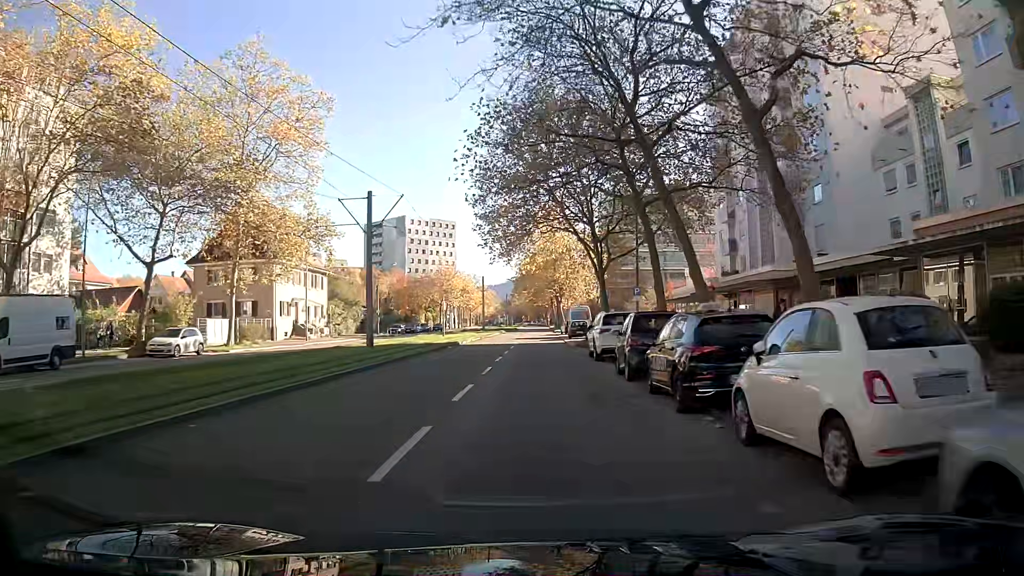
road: tertiary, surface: asphalt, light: Day
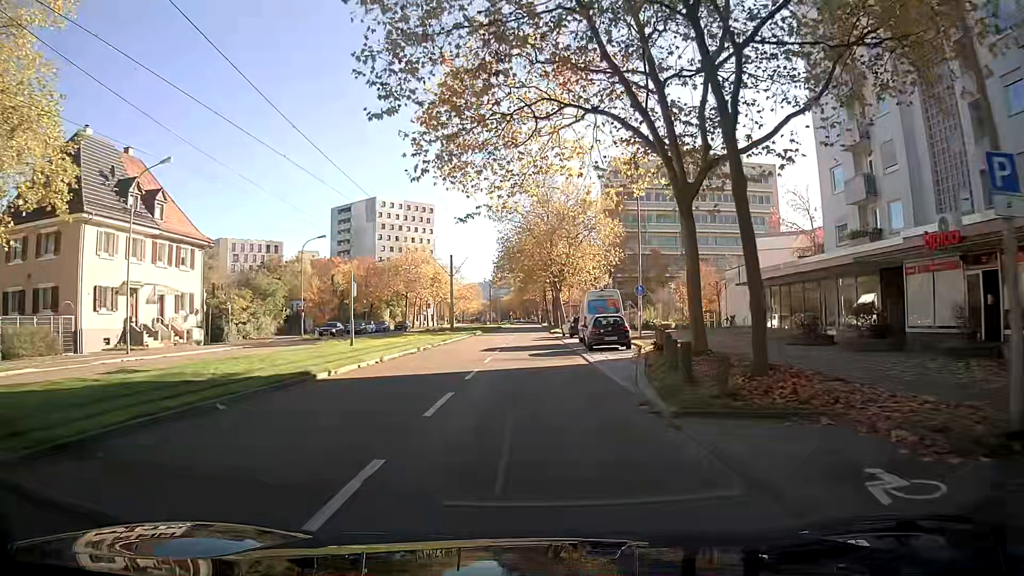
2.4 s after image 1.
(-0.1, +25.7) m; 0°
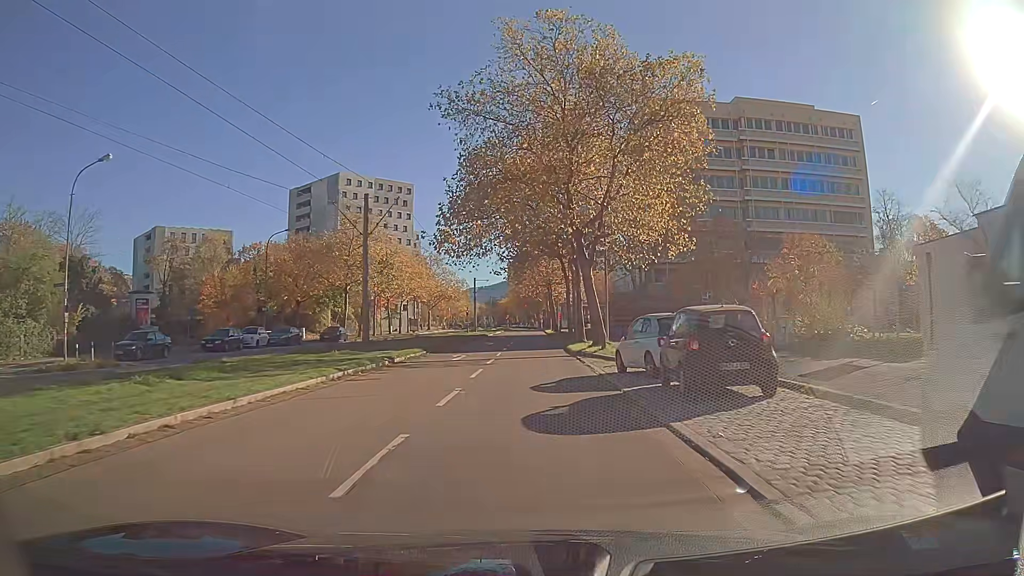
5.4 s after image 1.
(+0.1, +33.7) m; 0°
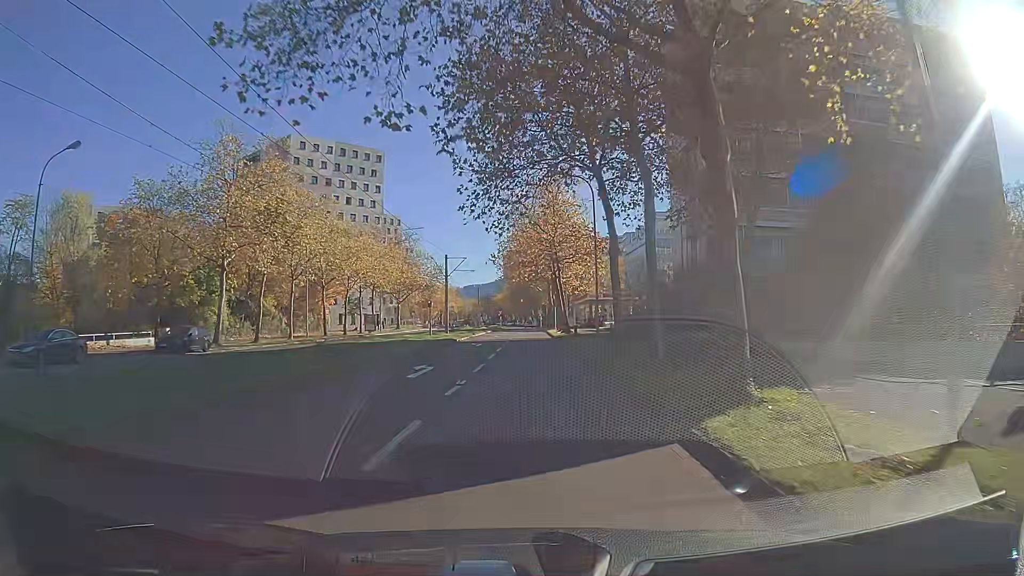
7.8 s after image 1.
(0.0, +28.4) m; 0°
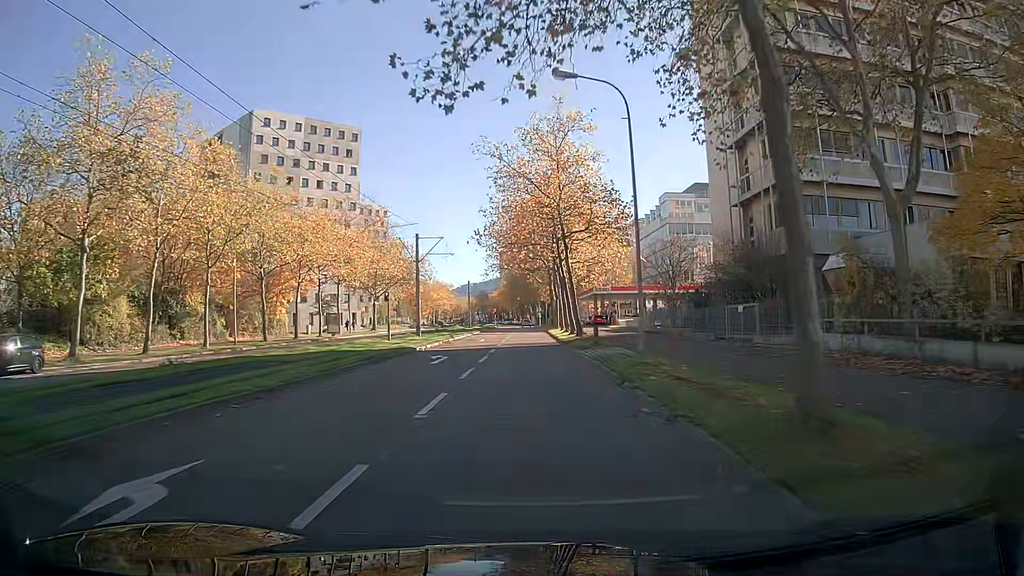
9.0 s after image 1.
(0.0, +14.7) m; 0°
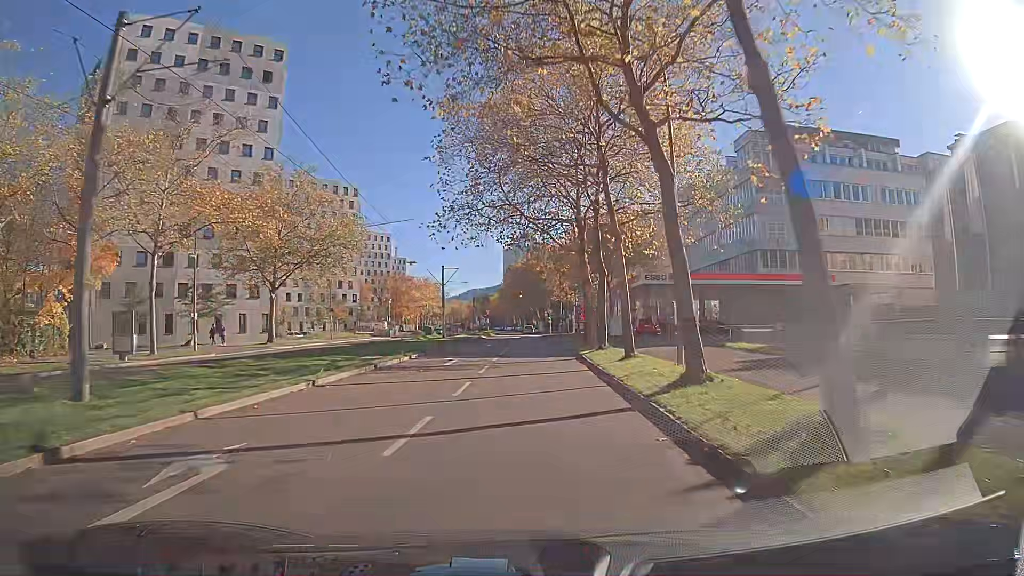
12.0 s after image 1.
(+0.1, +37.8) m; 0°
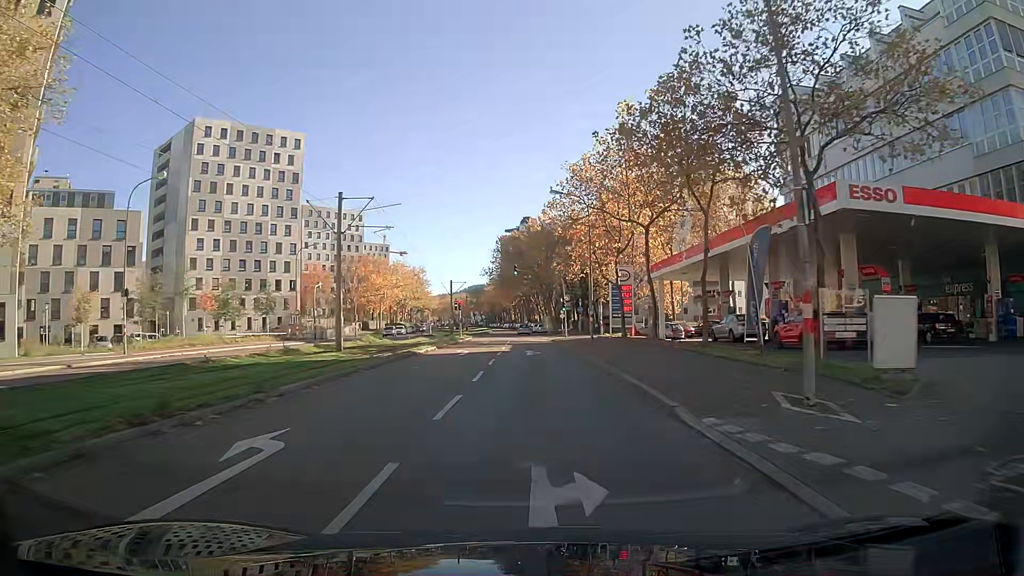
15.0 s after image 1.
(-0.3, +38.7) m; 0°
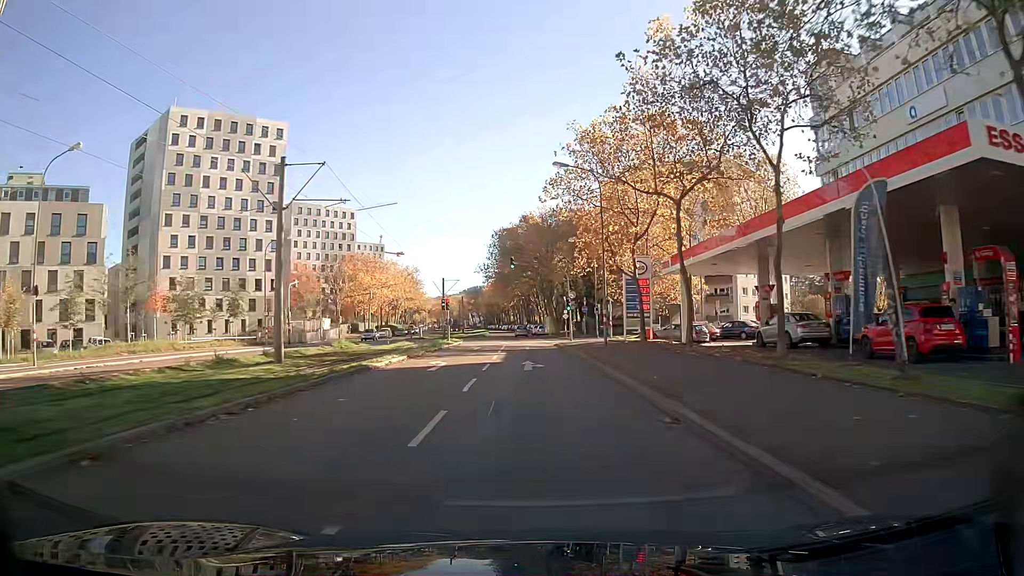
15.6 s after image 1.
(0.0, +7.7) m; 0°
(0, +10) (0, +20) (0, +30) (0, +40) (-1, +50) (-1, +60) (-1, +70) (-2, +80) (-2, +90) (-2, +100) m
